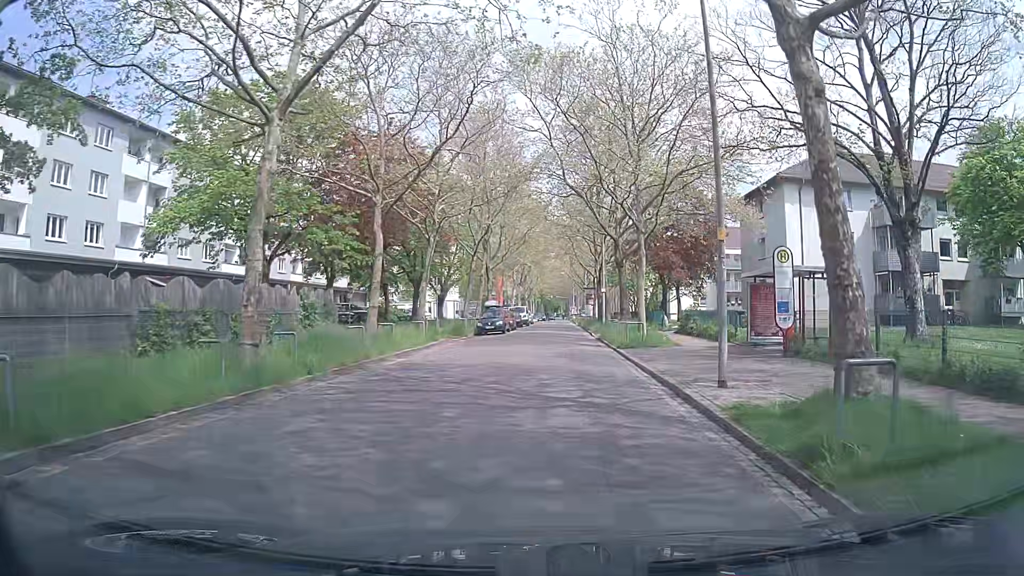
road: unclassified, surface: asphalt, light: Day
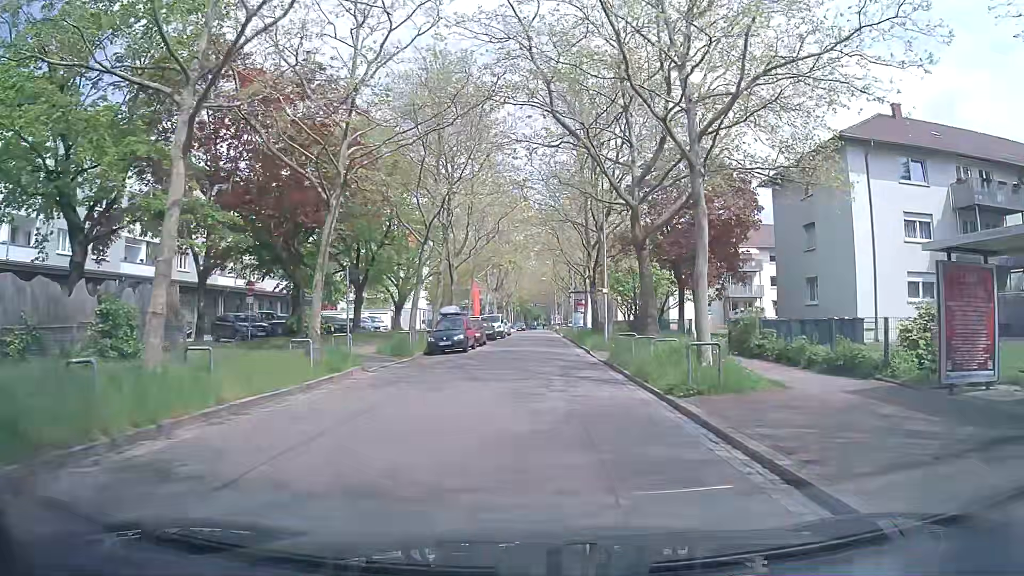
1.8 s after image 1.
(+0.4, +12.0) m; 0°
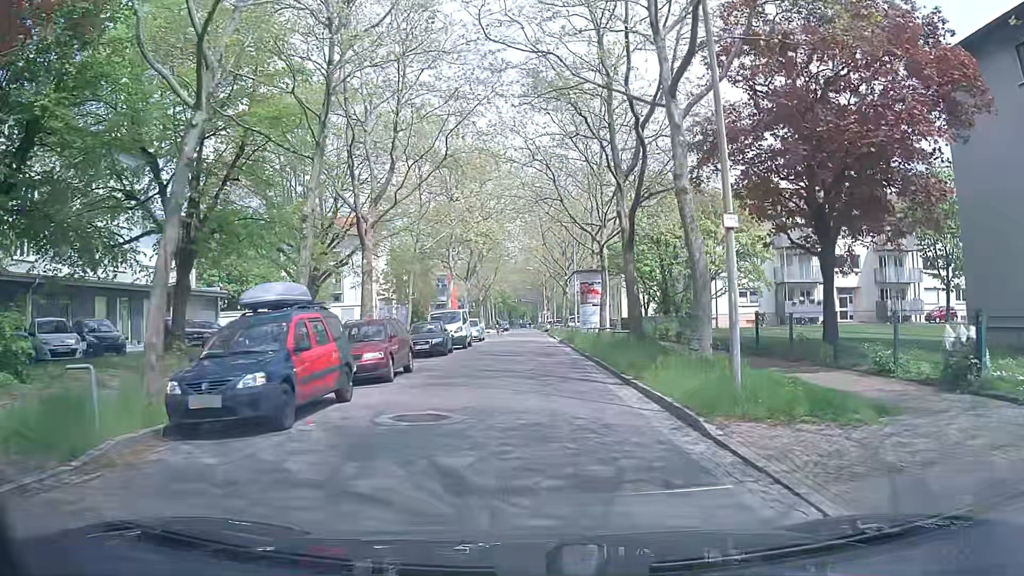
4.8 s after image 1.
(+0.6, +20.6) m; +2°
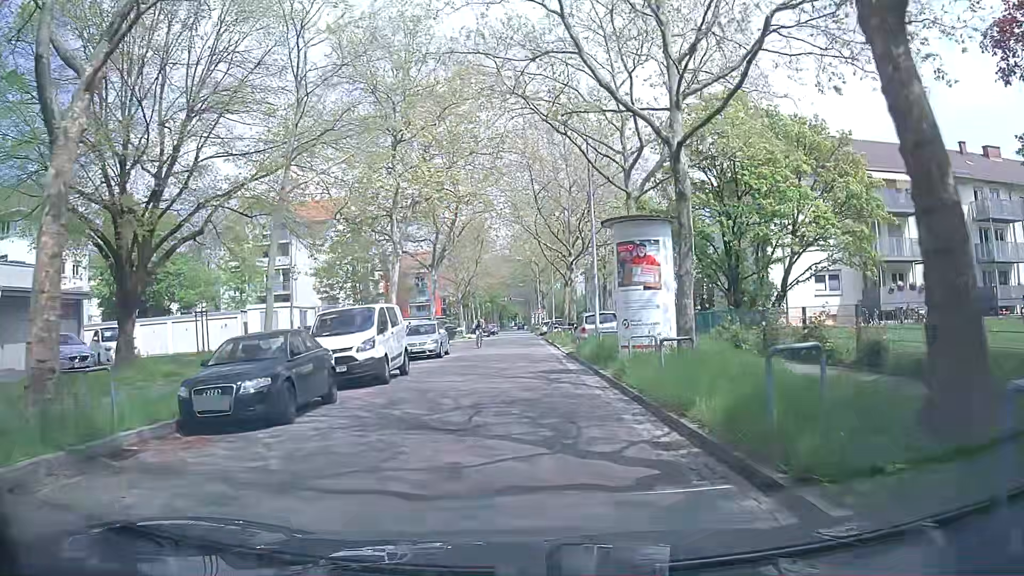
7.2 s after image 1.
(+0.2, +17.0) m; 0°
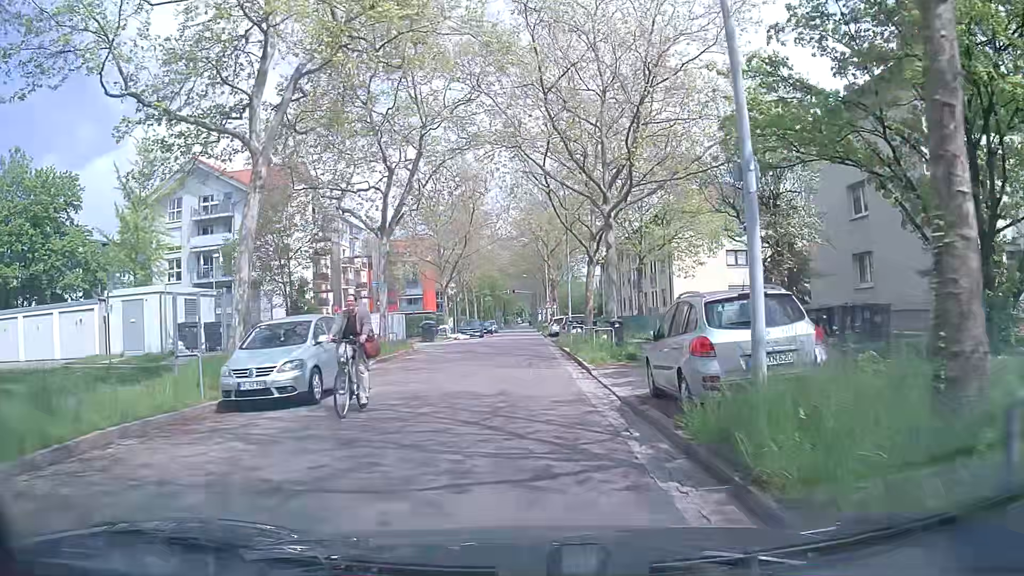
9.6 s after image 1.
(+0.2, +16.6) m; -1°
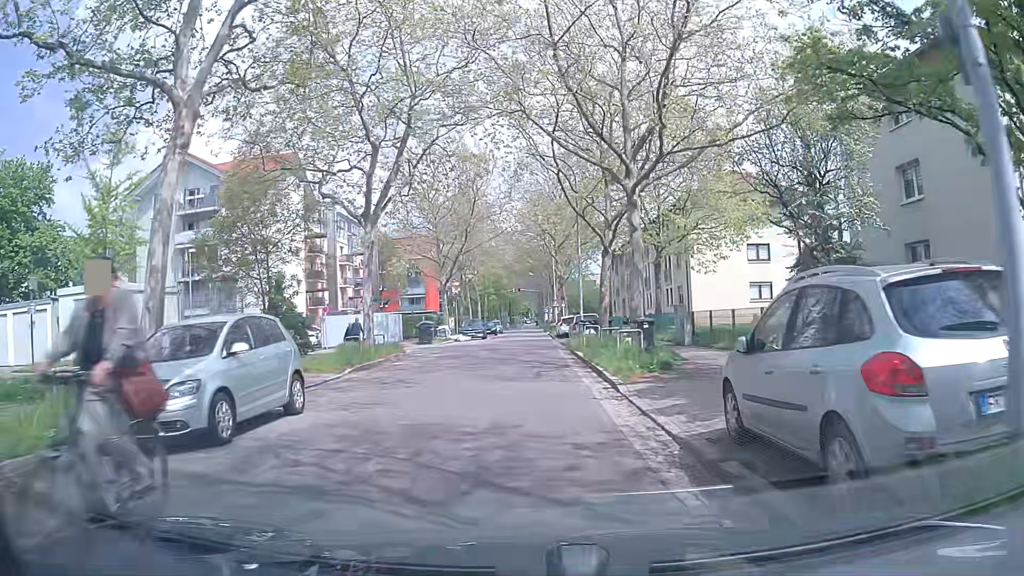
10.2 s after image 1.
(0.0, +3.9) m; 0°
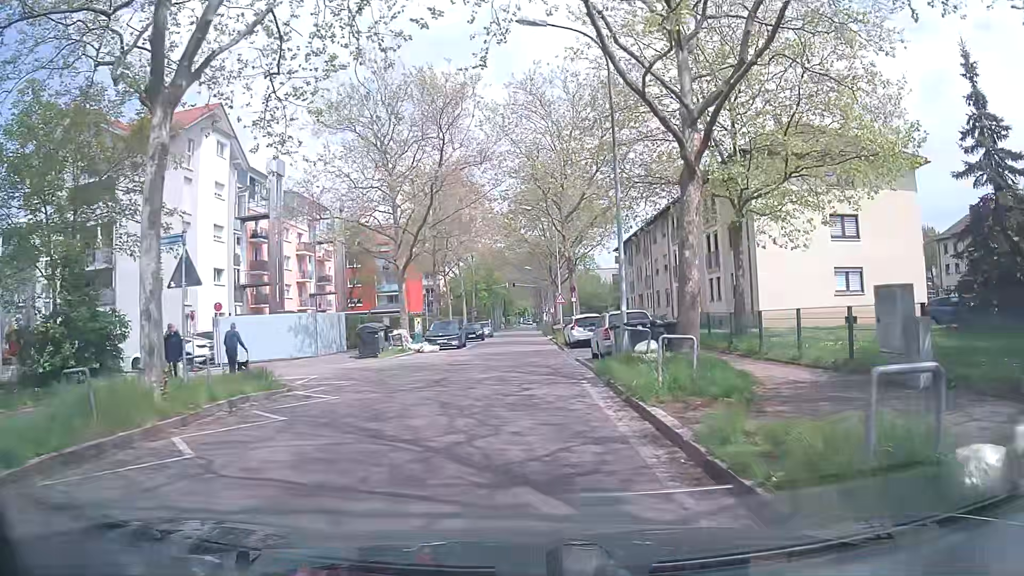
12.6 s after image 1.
(+0.1, +15.2) m; 0°
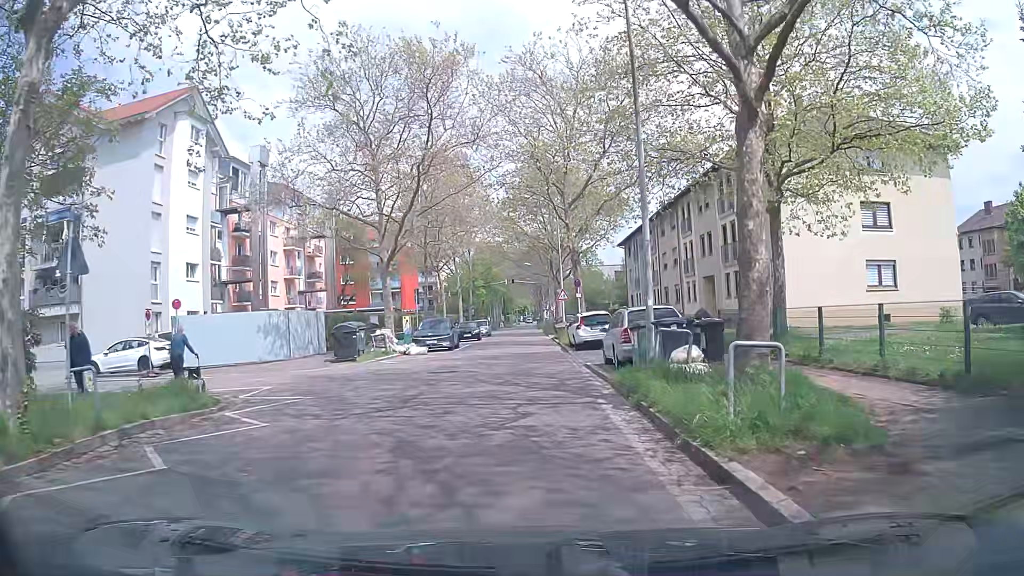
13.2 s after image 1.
(0.0, +3.7) m; 0°
(0, +10) (0, +20) (0, +30) (0, +40) (0, +50) (0, +60) (0, +70) (0, +80) (0, +90) (0, +100) m
